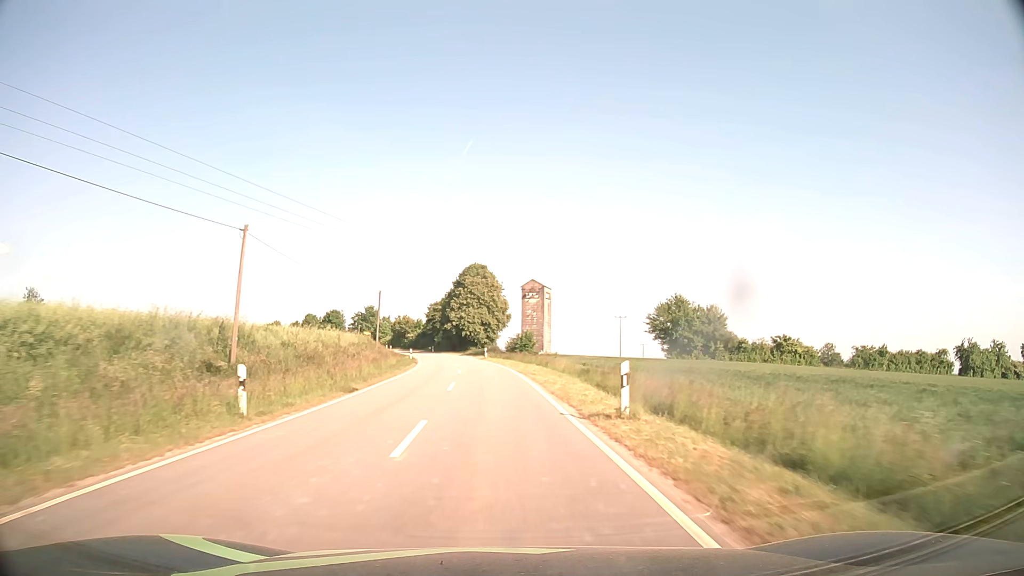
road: tertiary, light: Day
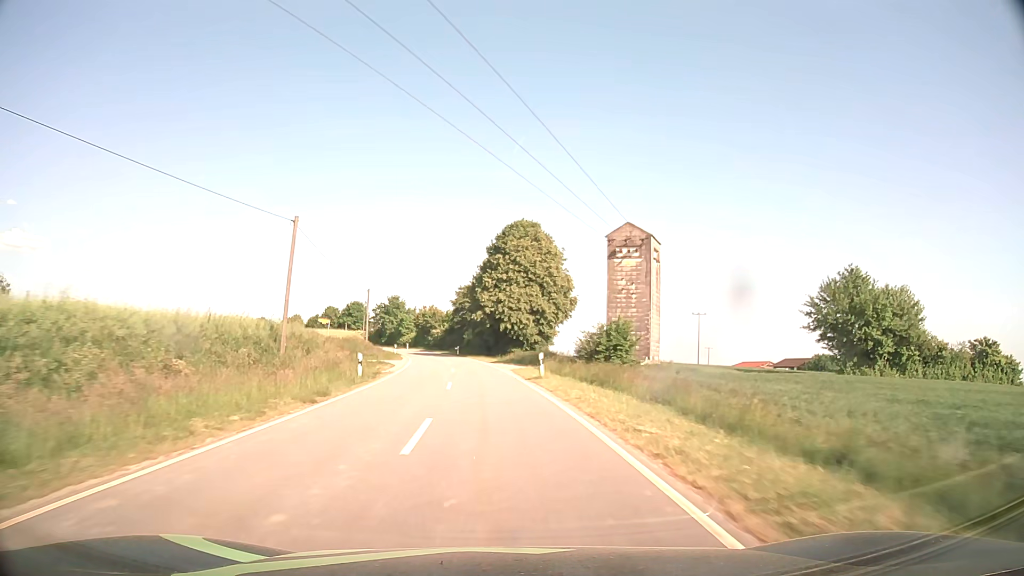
(-1.3, +36.6) m; -4°
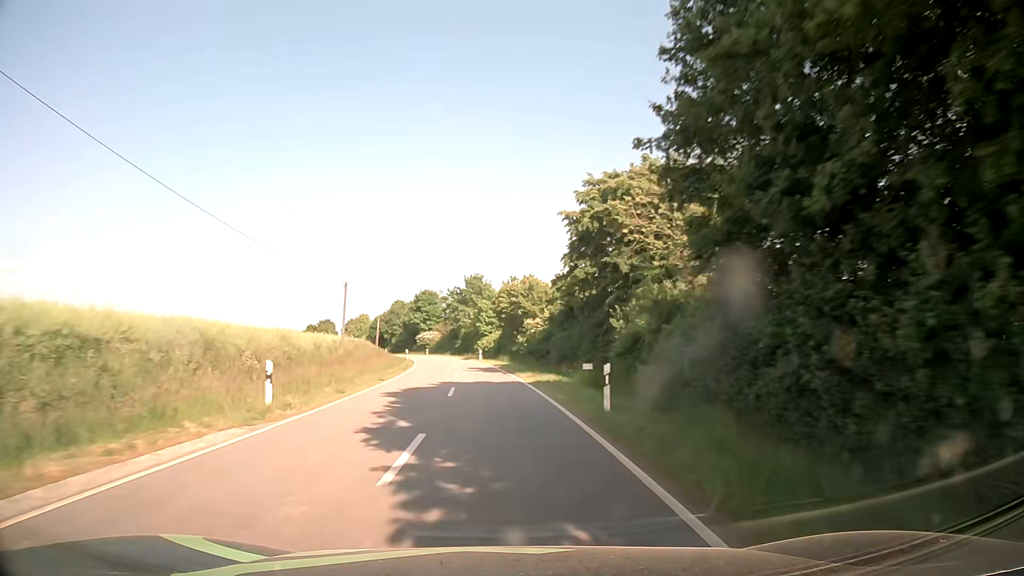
(-4.8, +62.9) m; -9°
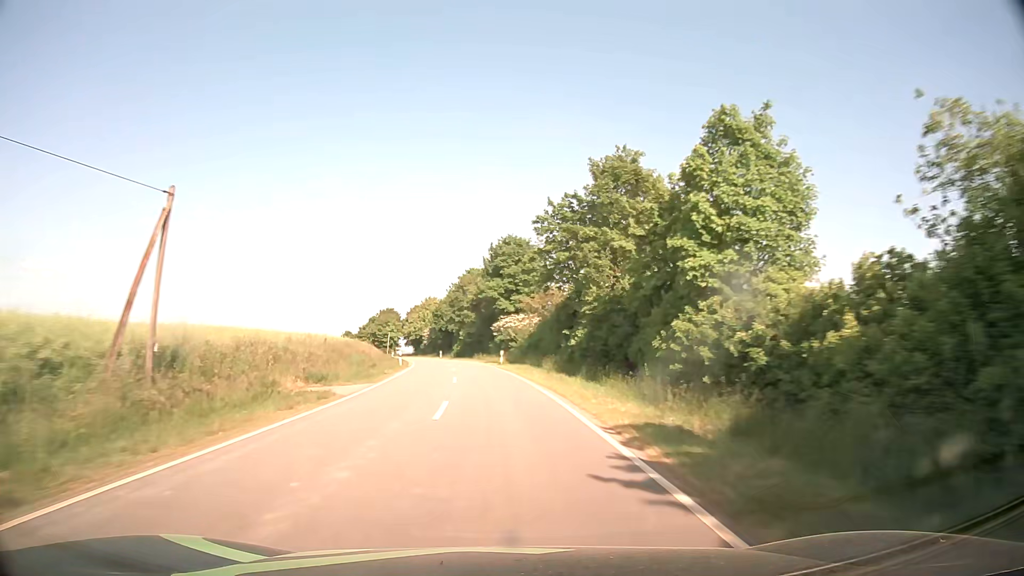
(-5.2, +67.5) m; -10°
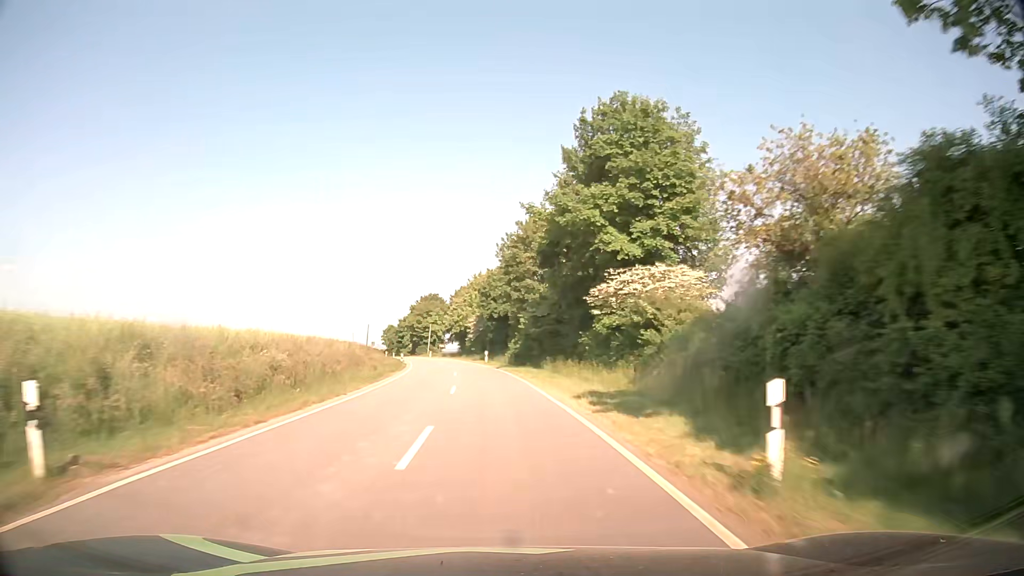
(-1.9, +41.7) m; -5°
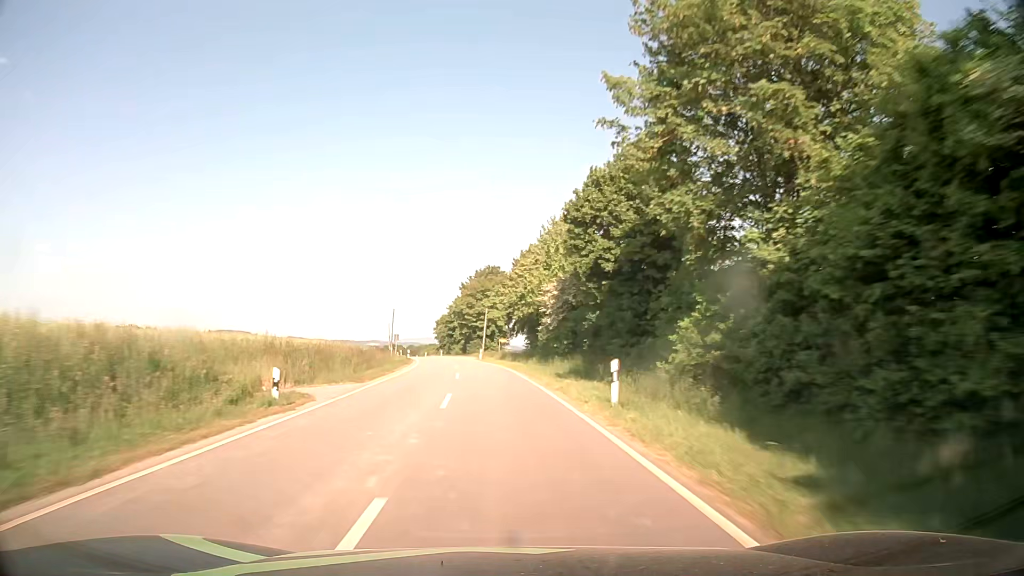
(-2.3, +42.2) m; -6°
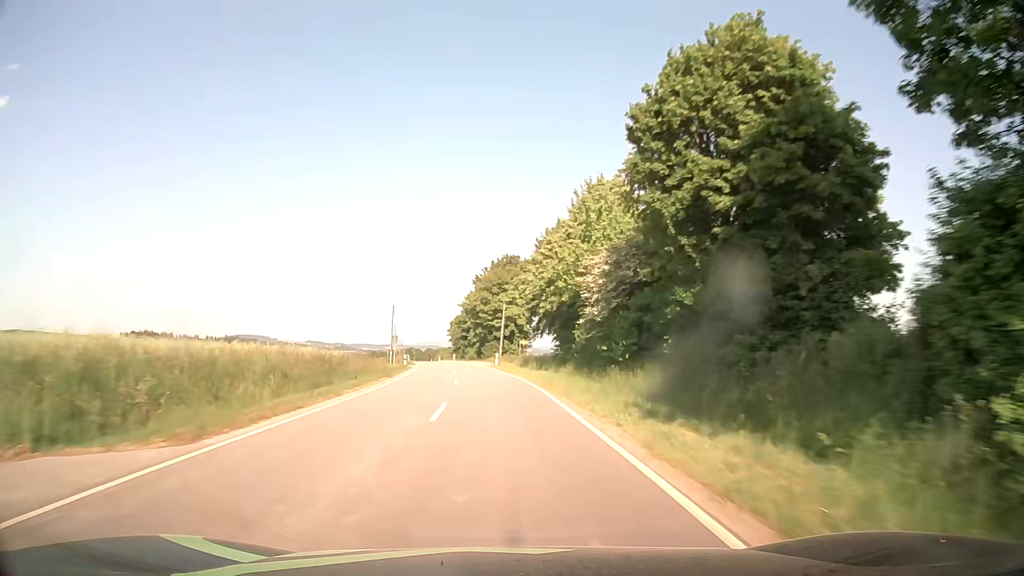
(-0.2, +14.2) m; -2°
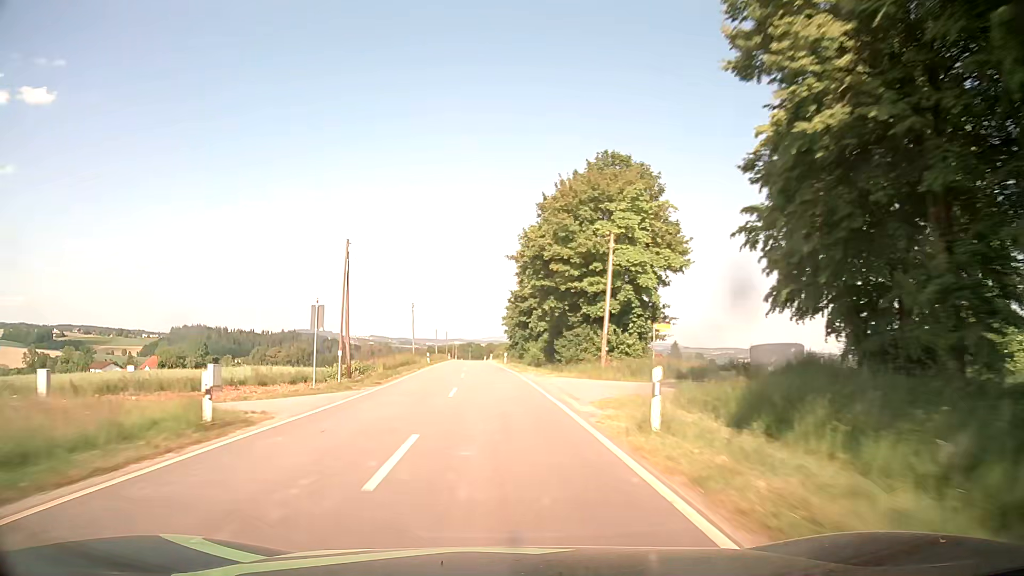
(-2.0, +42.5) m; -5°
(0, +10) (0, +20) (-1, +30) (-1, +40) (-2, +50) (-2, +60) (-3, +70) (-4, +80) (-4, +90) (-5, +100) m
